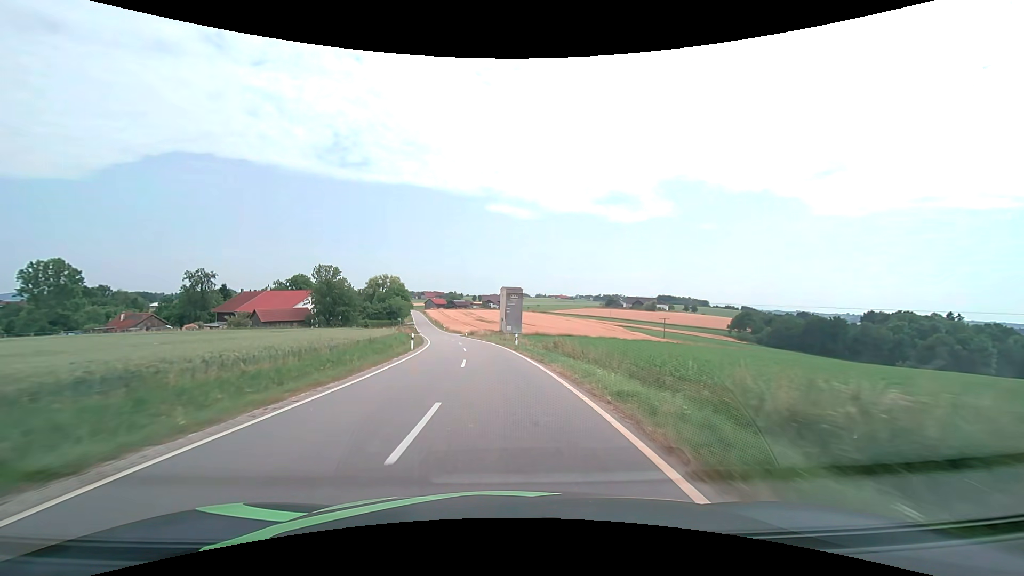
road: tertiary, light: Day
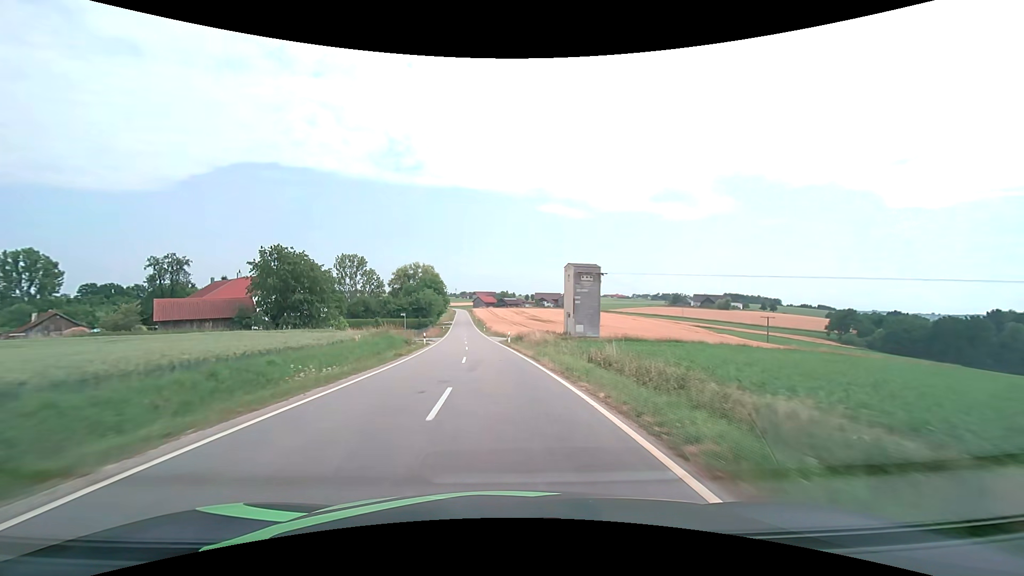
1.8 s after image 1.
(-1.7, +34.3) m; -6°
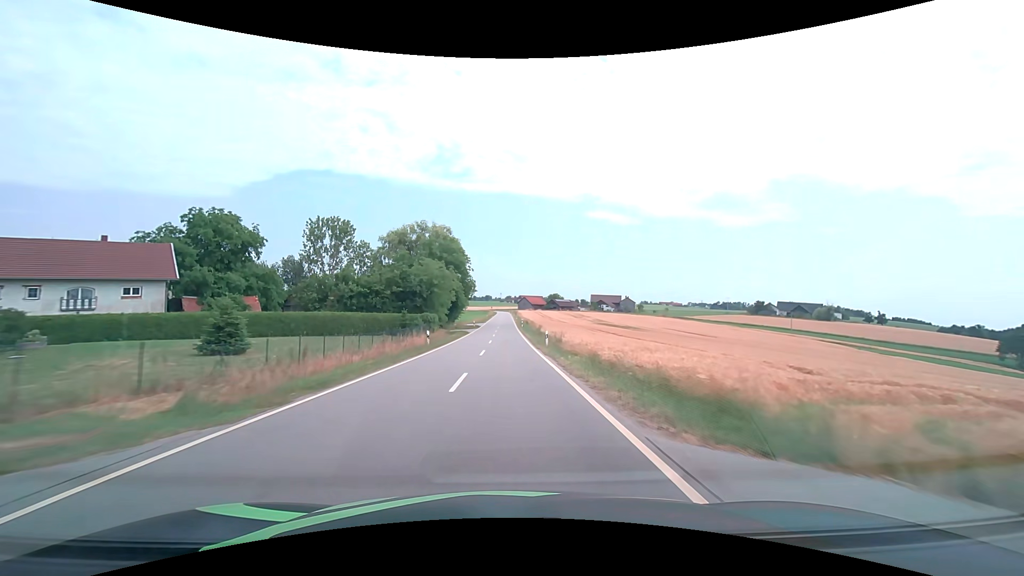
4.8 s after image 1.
(-3.7, +57.8) m; -6°
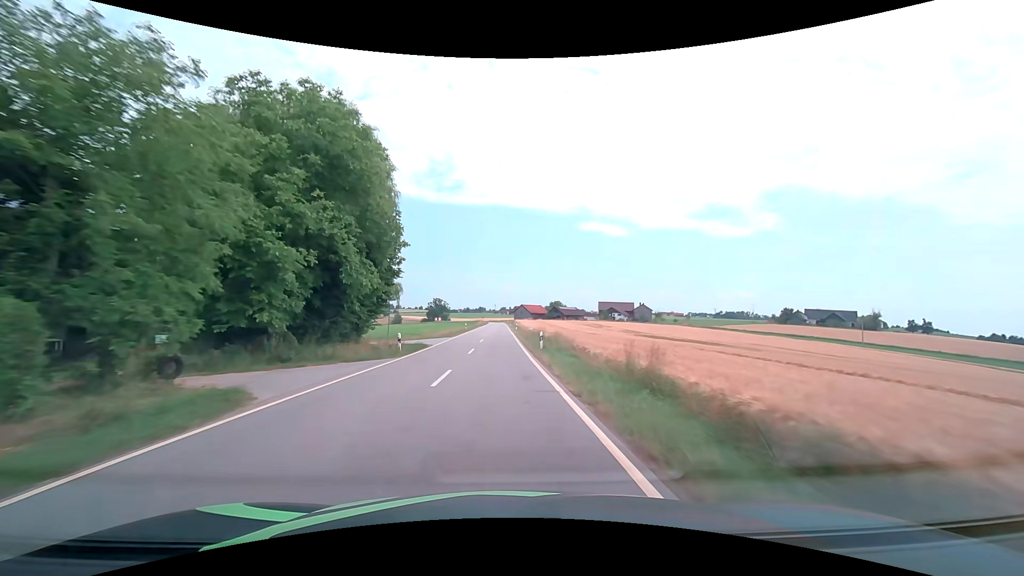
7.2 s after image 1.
(+0.4, +47.8) m; +1°
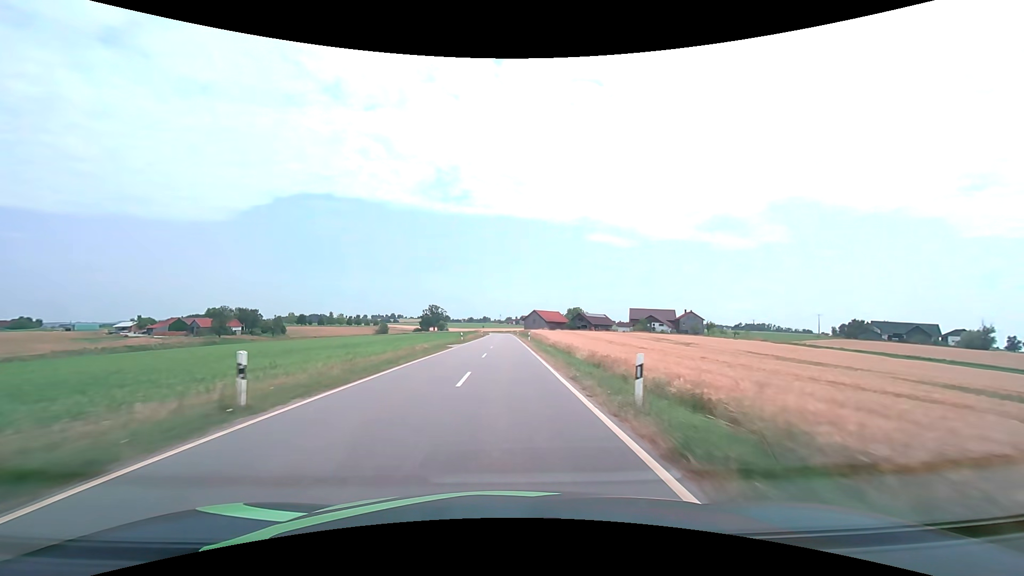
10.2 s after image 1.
(-0.9, +60.2) m; -1°
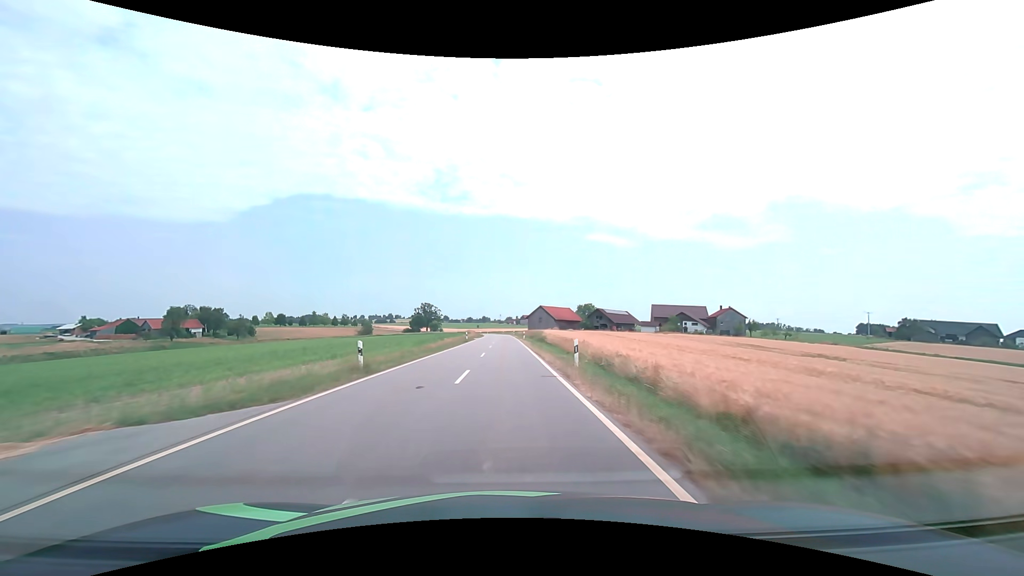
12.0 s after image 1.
(+0.1, +36.1) m; 0°
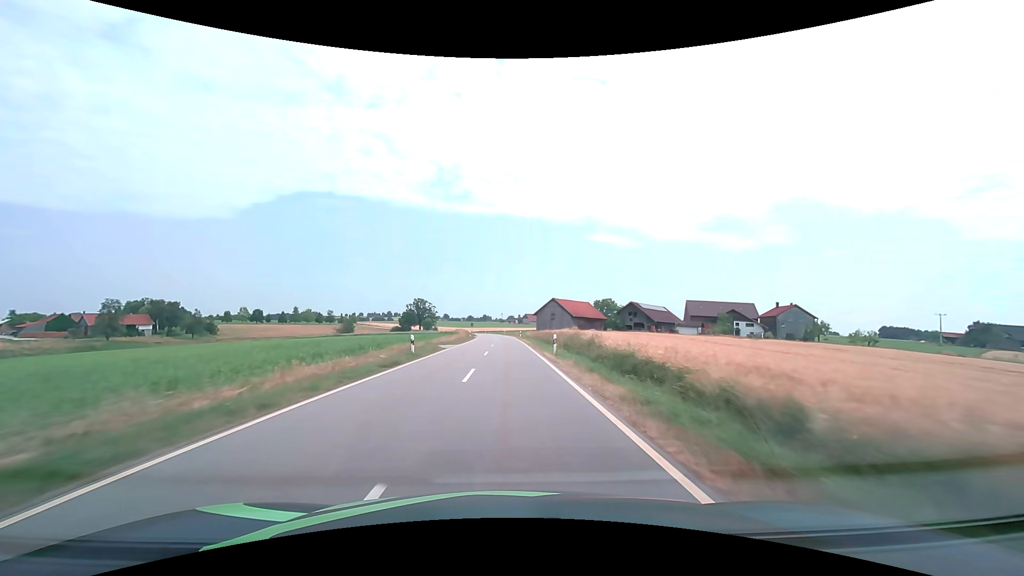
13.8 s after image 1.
(-0.2, +36.2) m; 0°
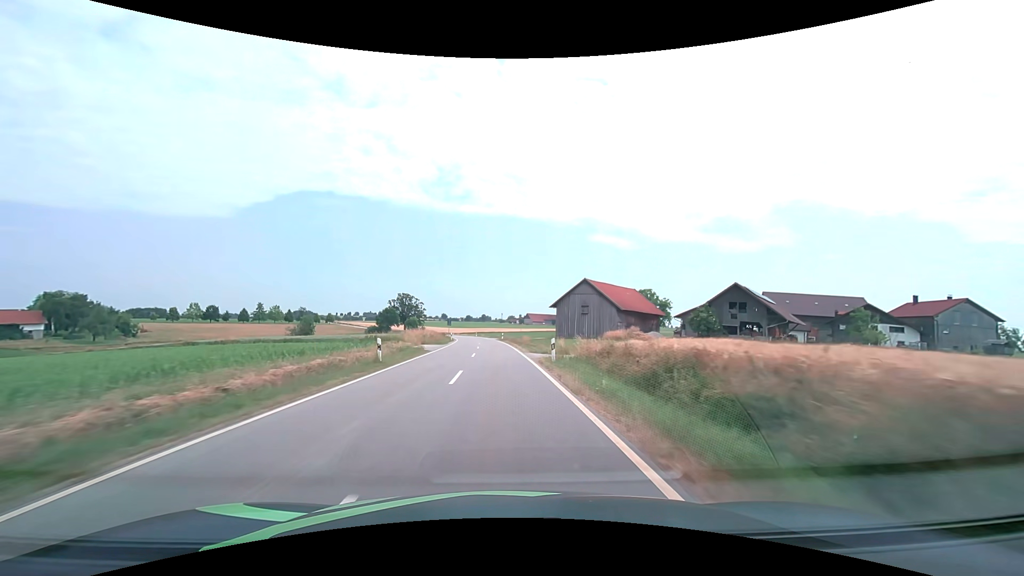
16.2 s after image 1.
(+0.1, +49.0) m; 0°
(0, +10) (0, +20) (0, +30) (-1, +40) (-1, +50) (-2, +60) (-3, +70) (-4, +80) (-5, +90) (-6, +100) m
